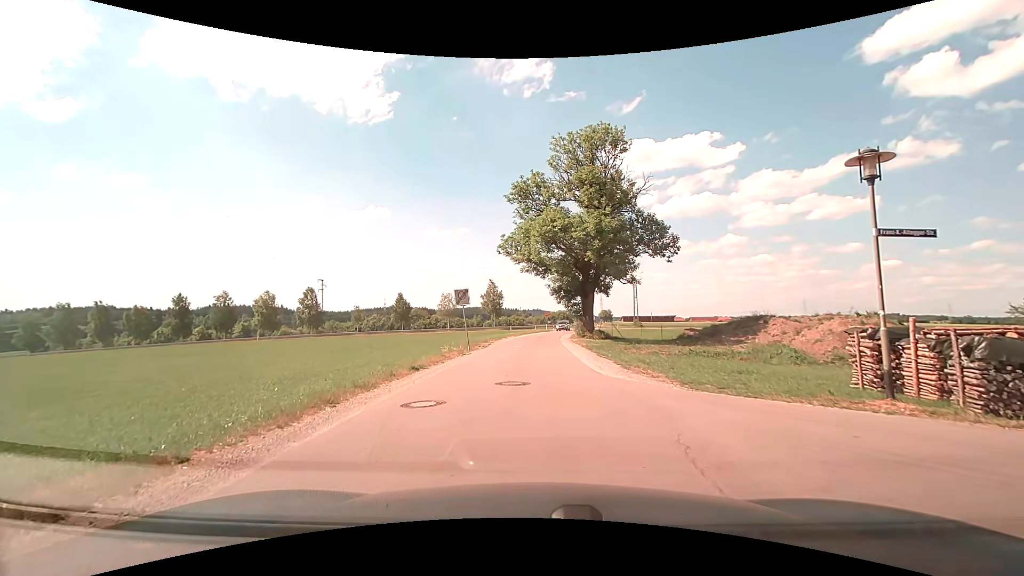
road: residential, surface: asphalt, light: Day
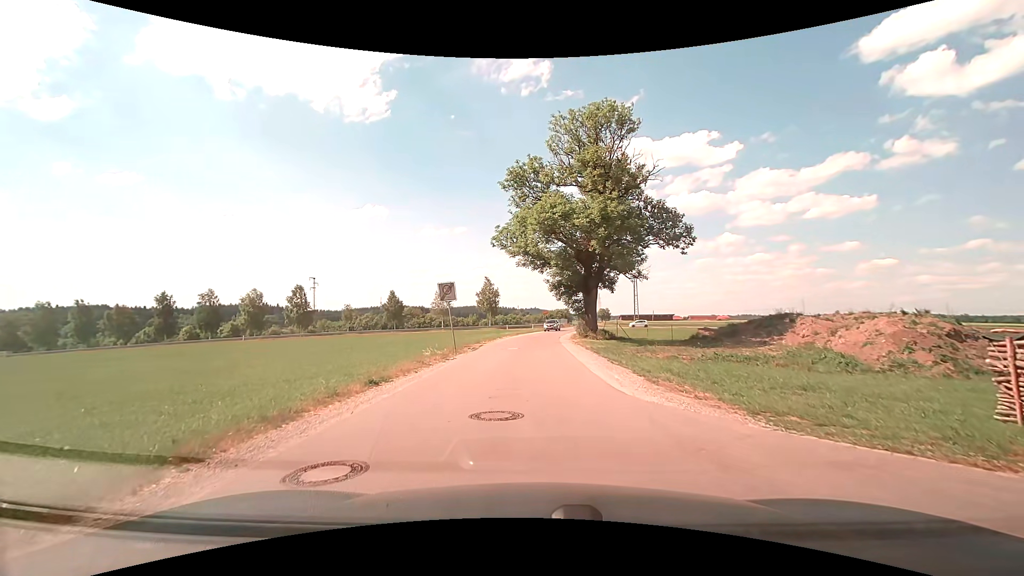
(+0.1, +4.0) m; +2°
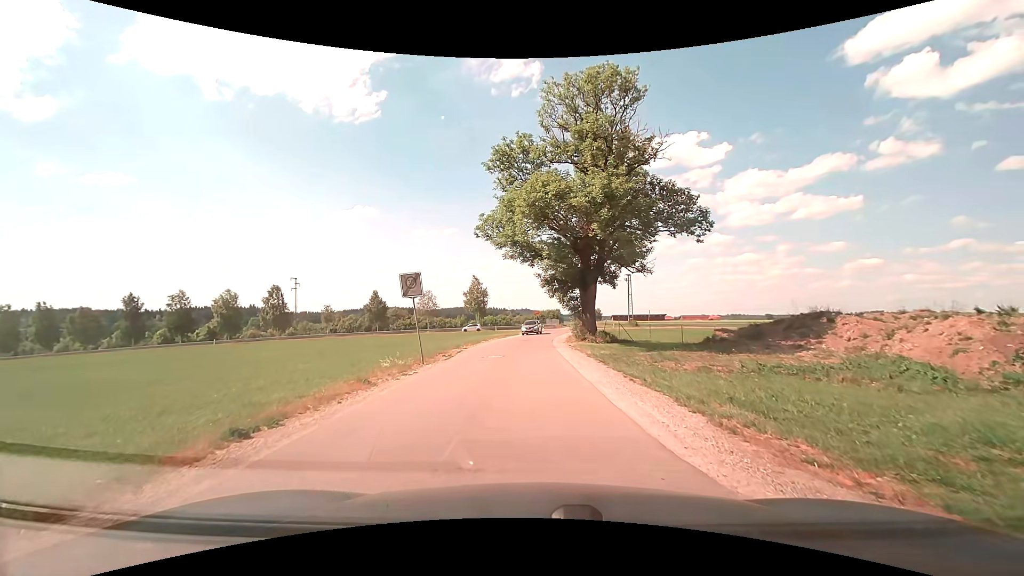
(0.0, +5.3) m; 0°
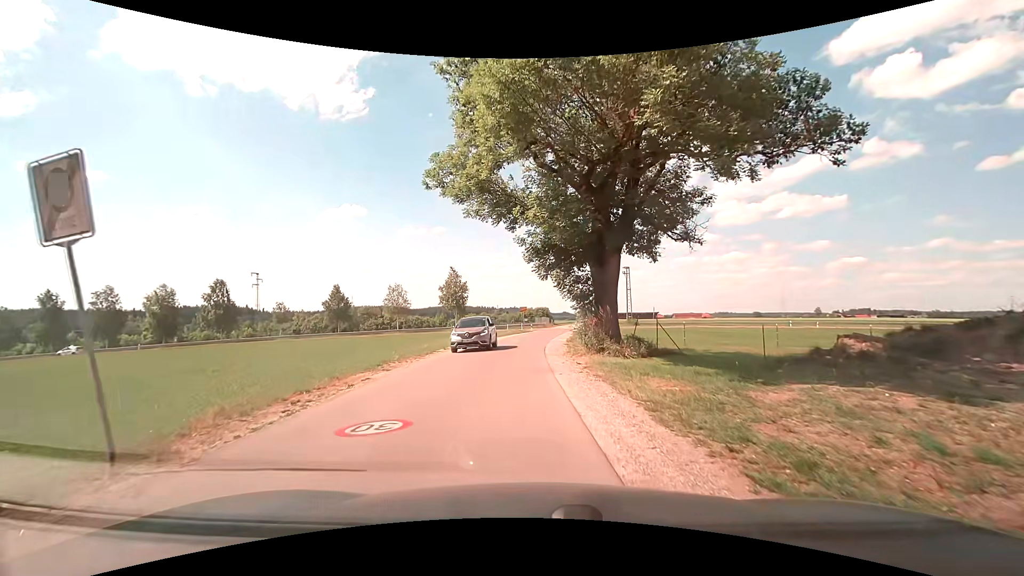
(+0.2, +13.6) m; +1°
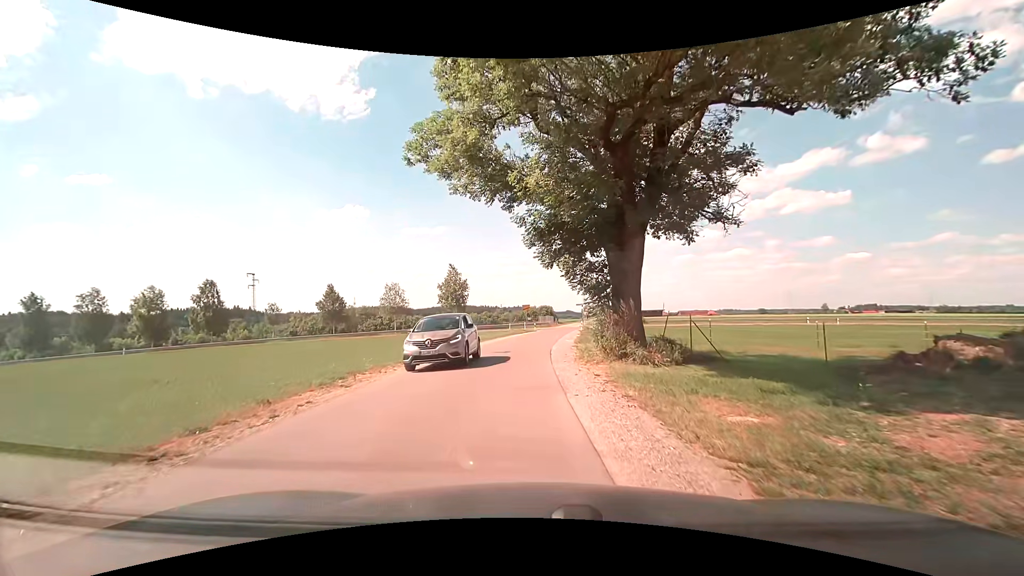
(0.0, +3.8) m; 0°
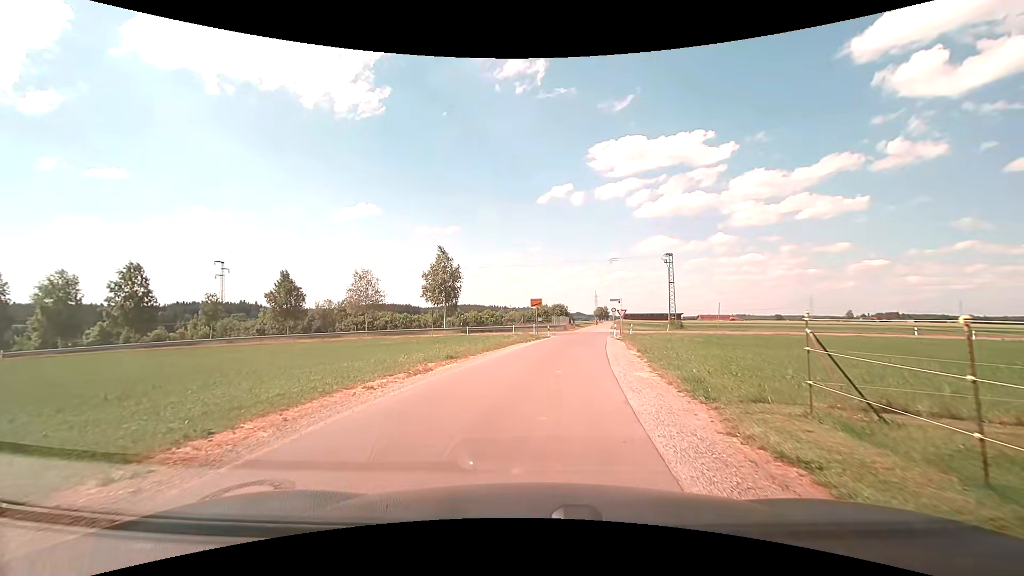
(-0.7, +18.7) m; -2°
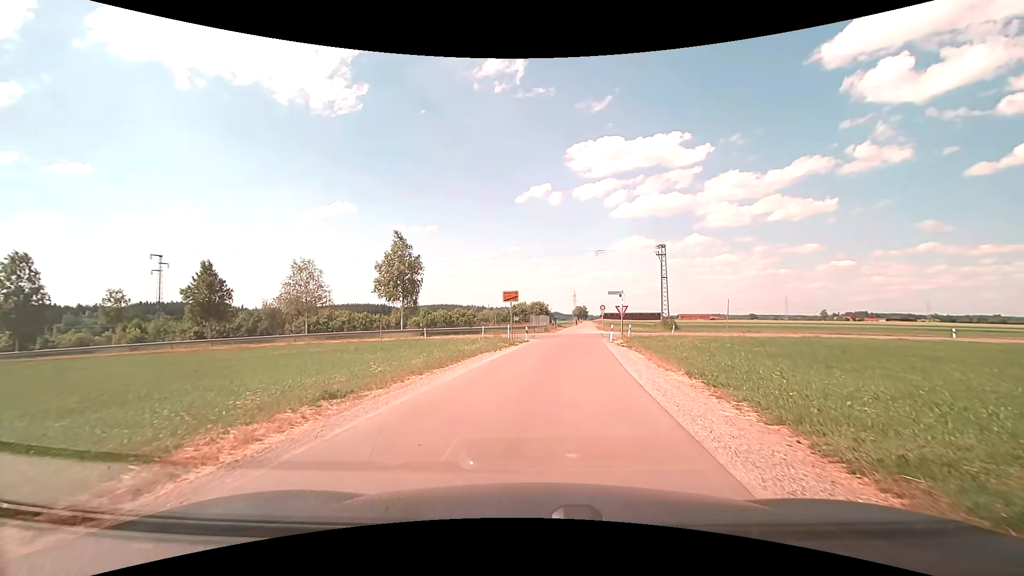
(+0.1, +10.0) m; +2°
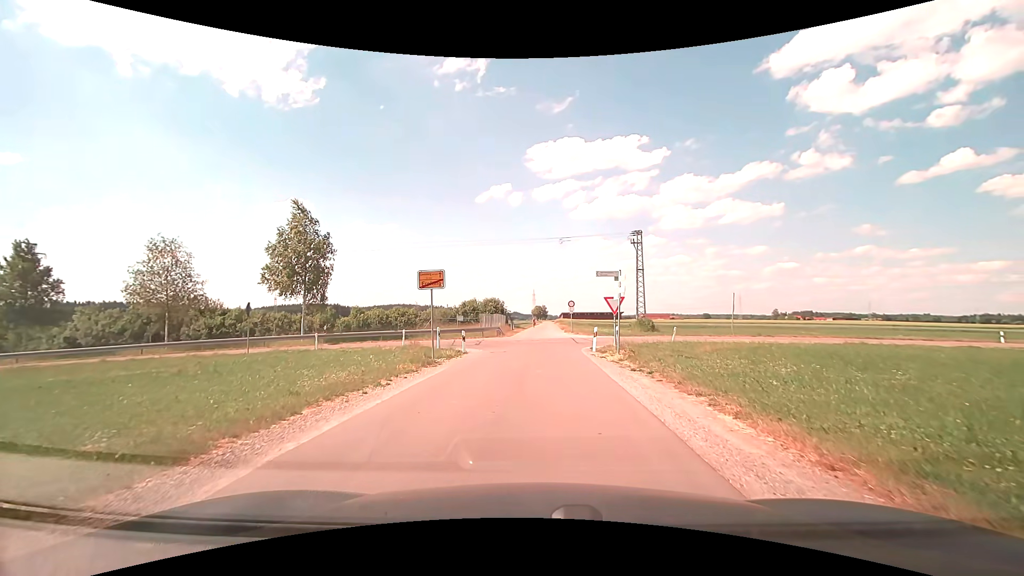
(+0.7, +12.6) m; +5°
(0, +10) (+1, +20) (+2, +30) (+10, +35) (+20, +36) (+30, +37) (+40, +39) (+50, +40) (+60, +42) (+70, +43) m
